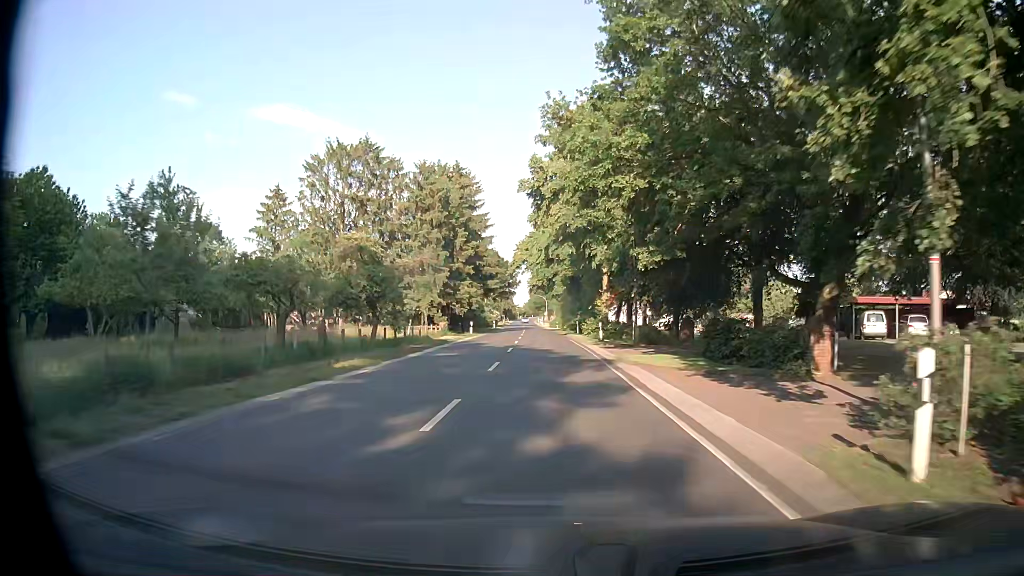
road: secondary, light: Day
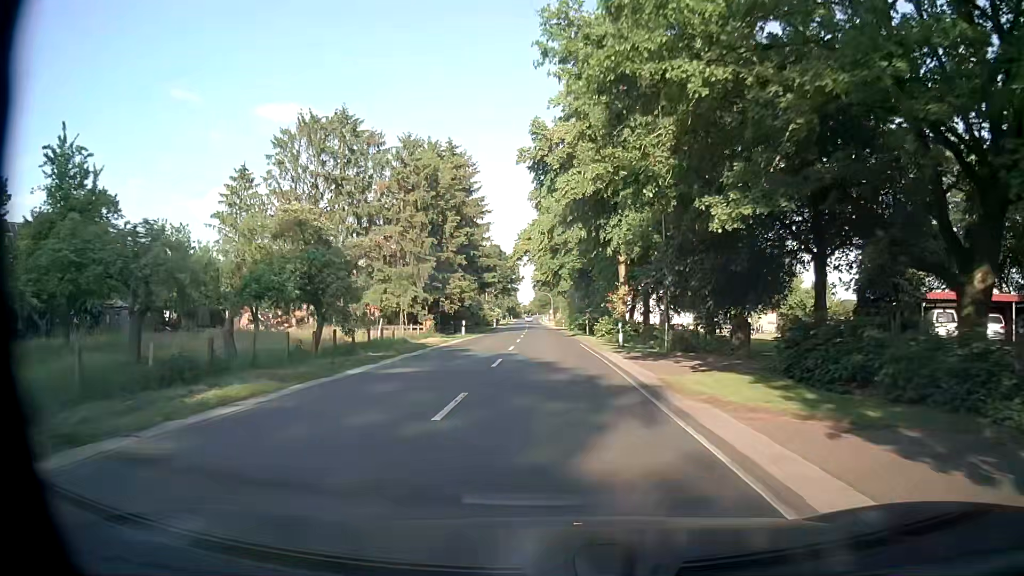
(+0.1, +8.1) m; 0°
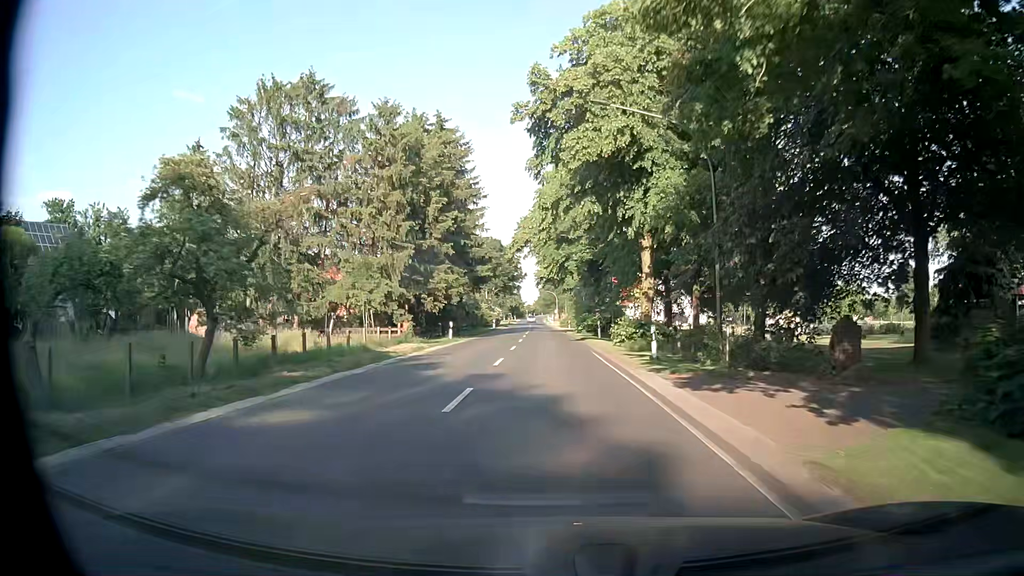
(0.0, +8.1) m; 0°
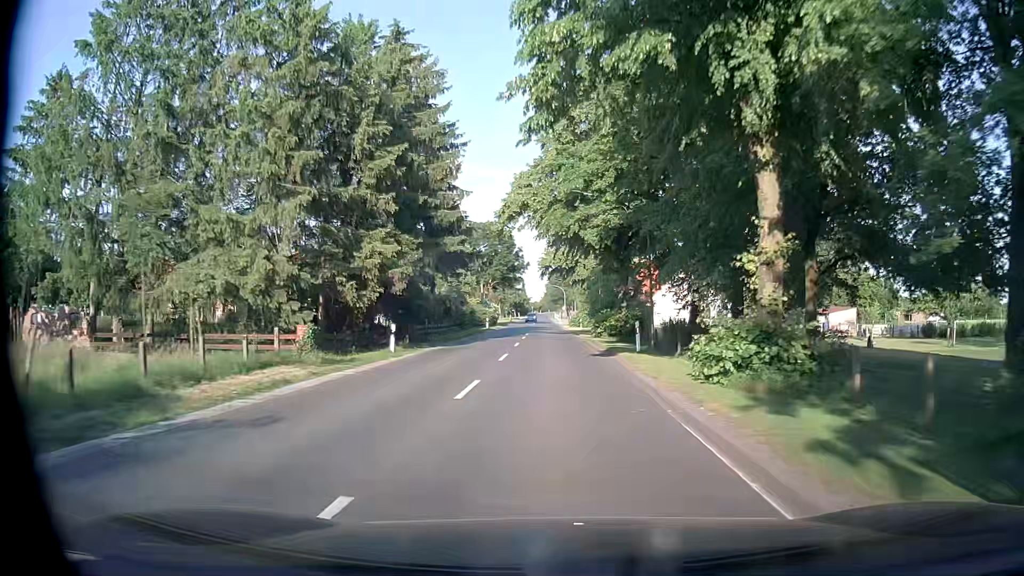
(-0.2, +16.3) m; -1°
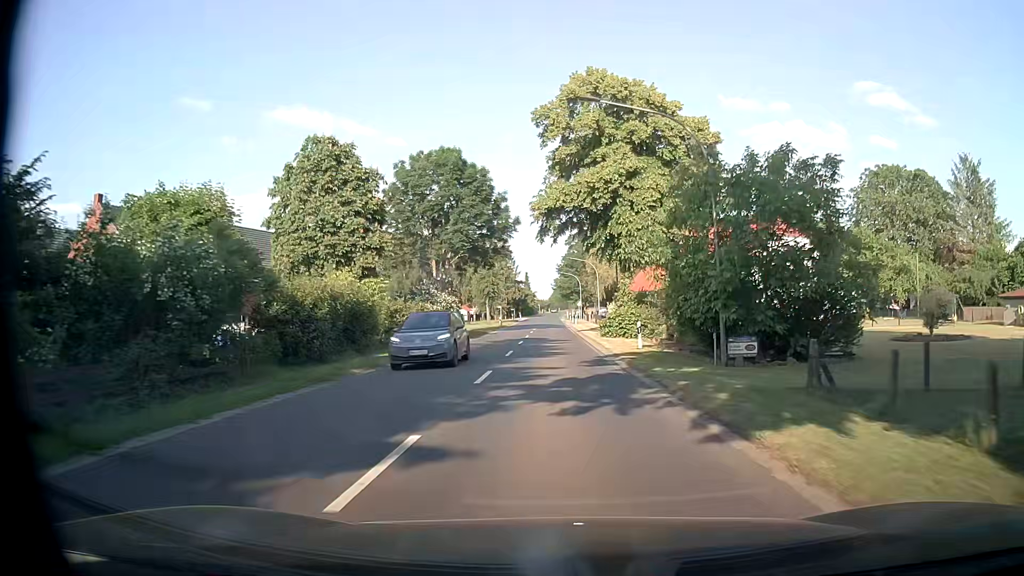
(+0.1, +40.6) m; +1°
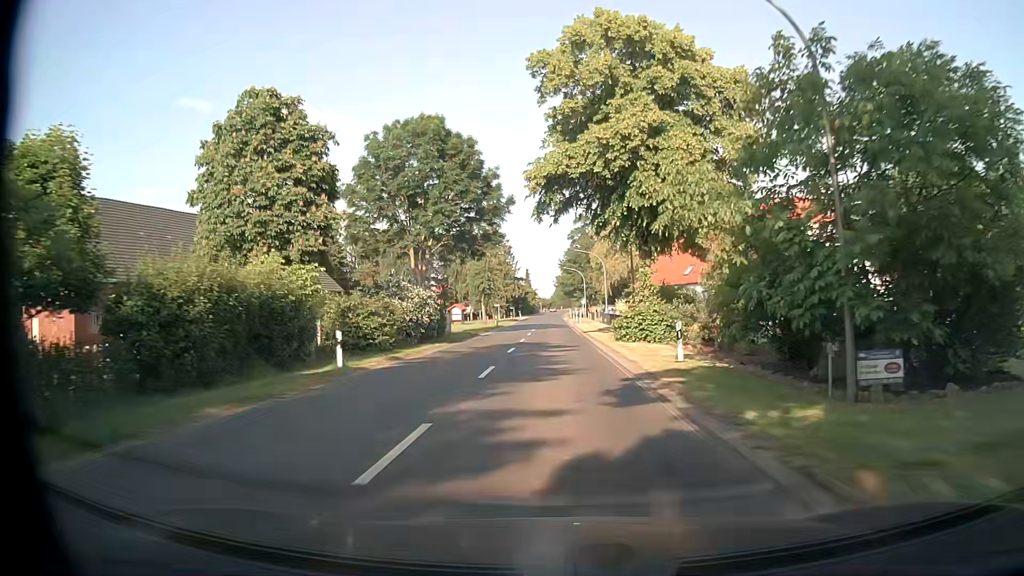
(-0.1, +8.1) m; -1°
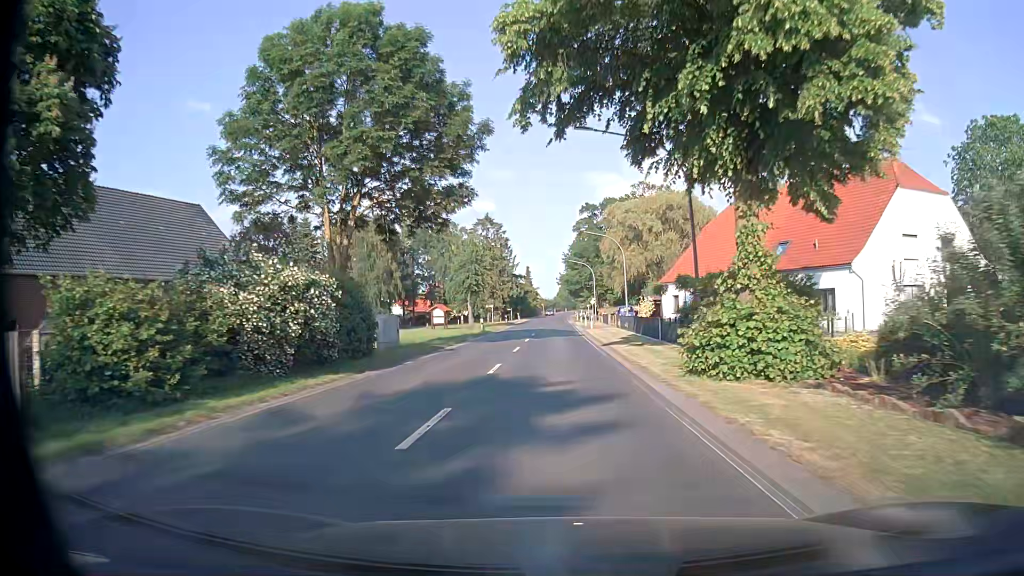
(-0.1, +16.2) m; -1°
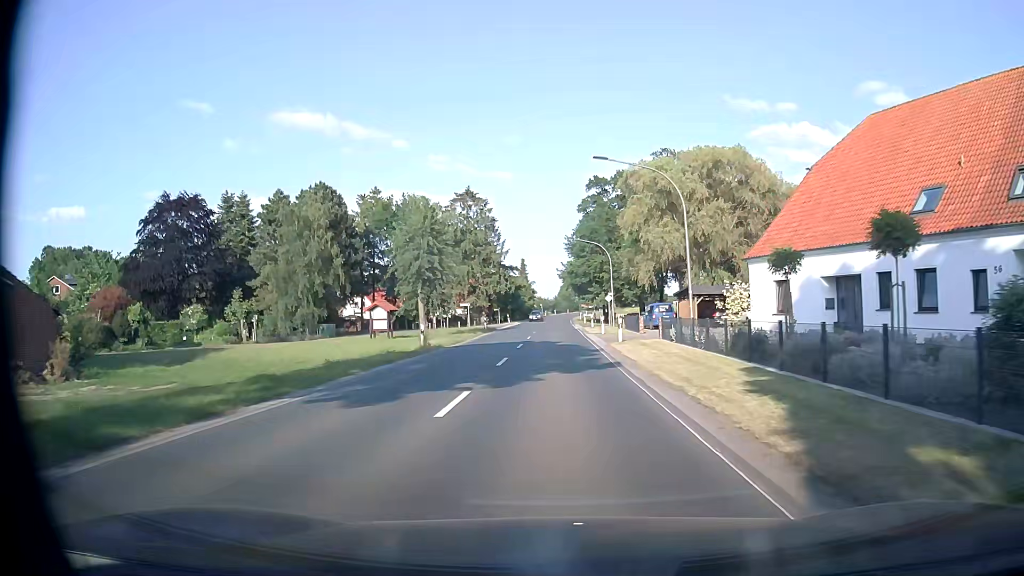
(+0.1, +24.3) m; 0°
(0, +10) (0, +20) (0, +30) (0, +40) (0, +50) (0, +60) (0, +70) (0, +80) (0, +90) (+1, +100) m
